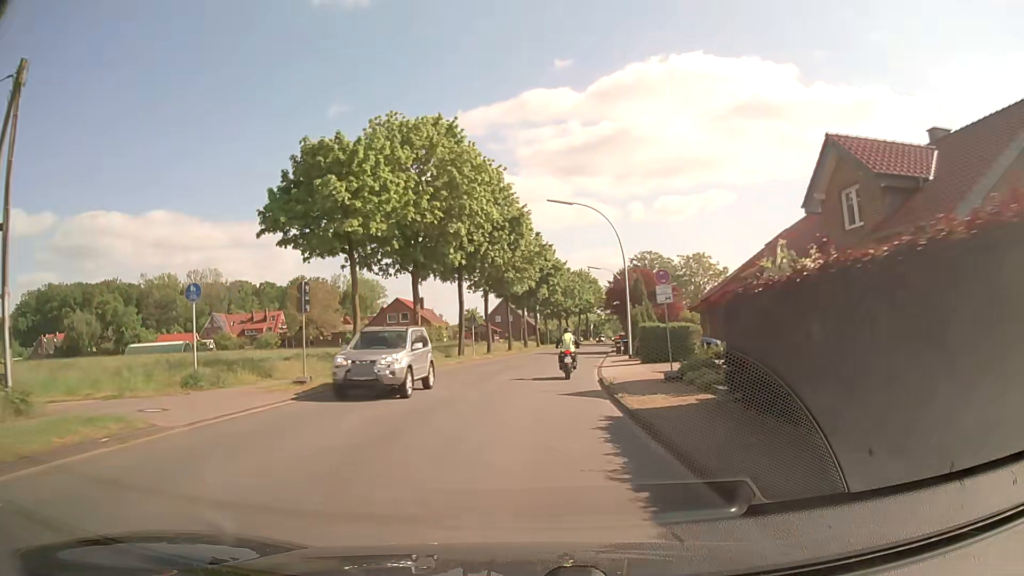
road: secondary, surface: asphalt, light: Day
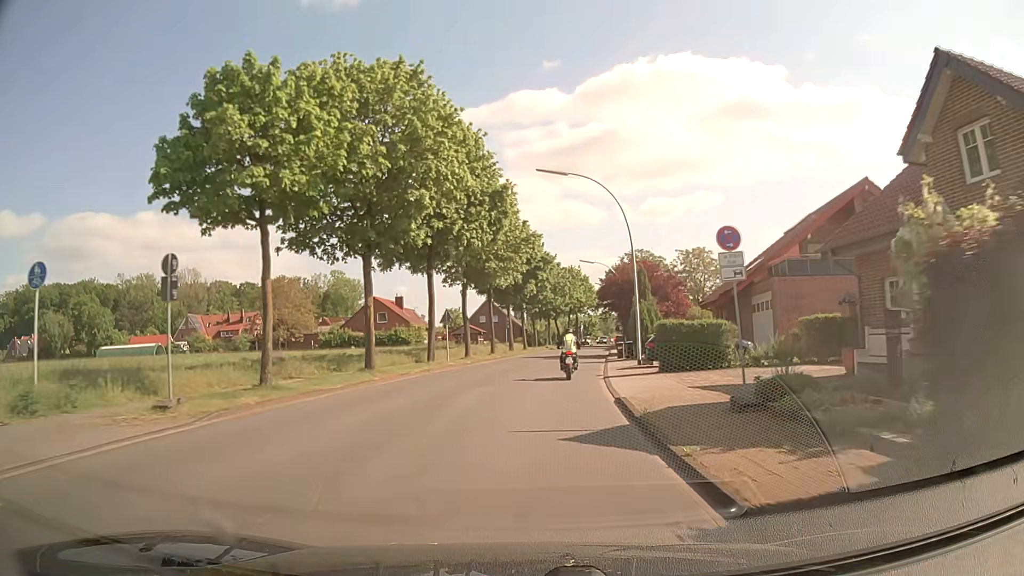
(+0.1, +7.1) m; 0°
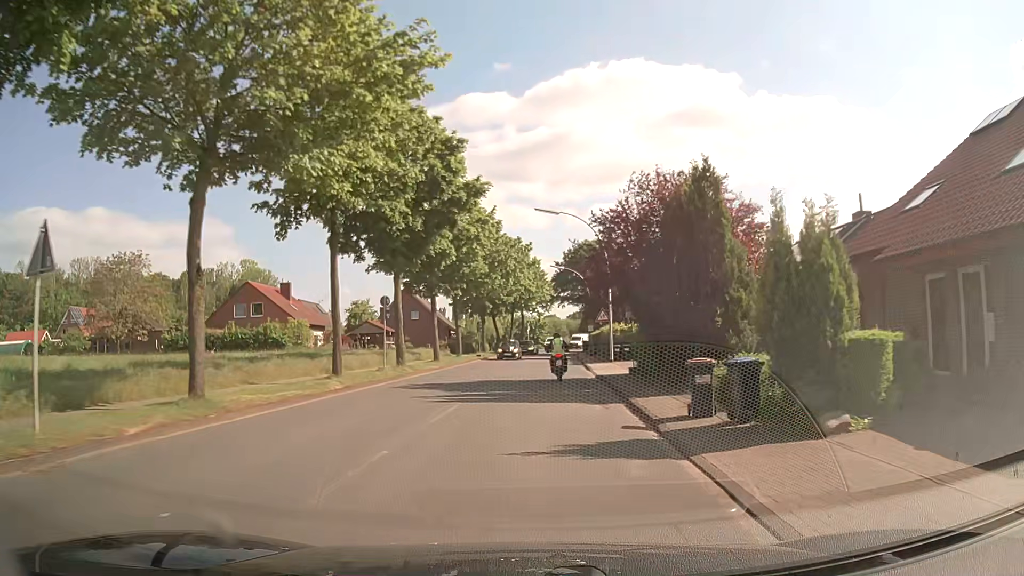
(+1.6, +27.8) m; +5°
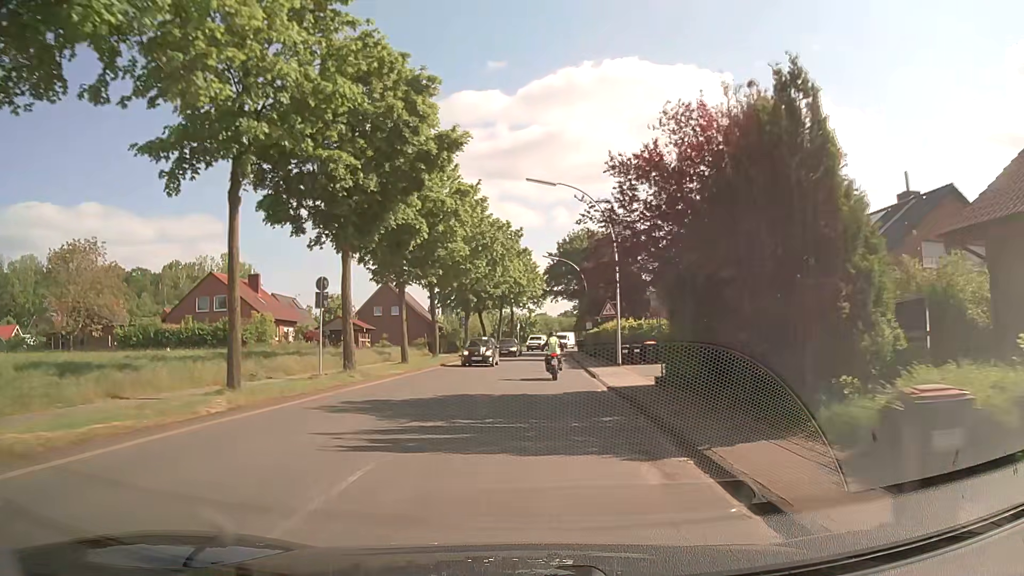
(+0.1, +6.9) m; +2°
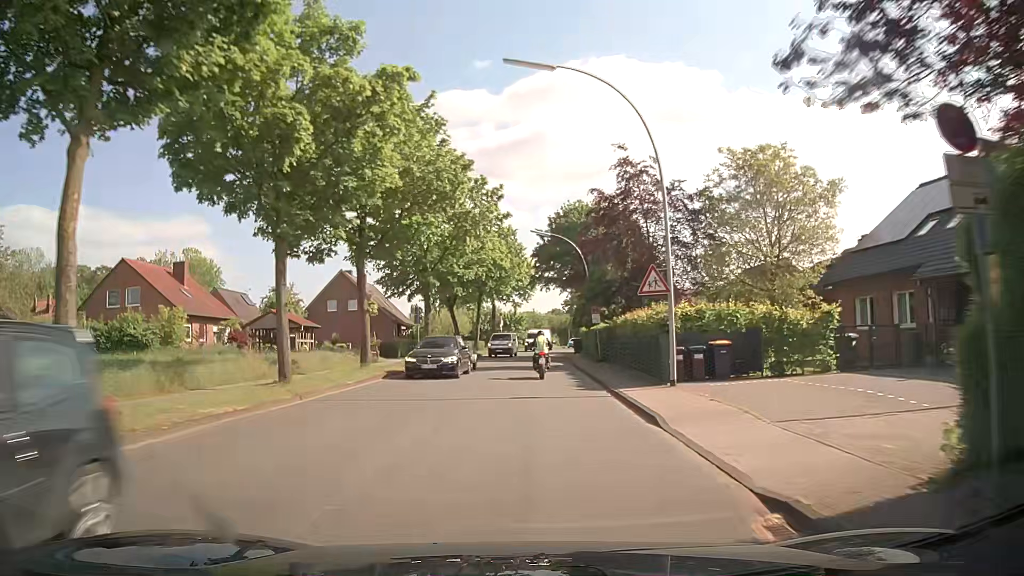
(0.0, +14.0) m; 0°
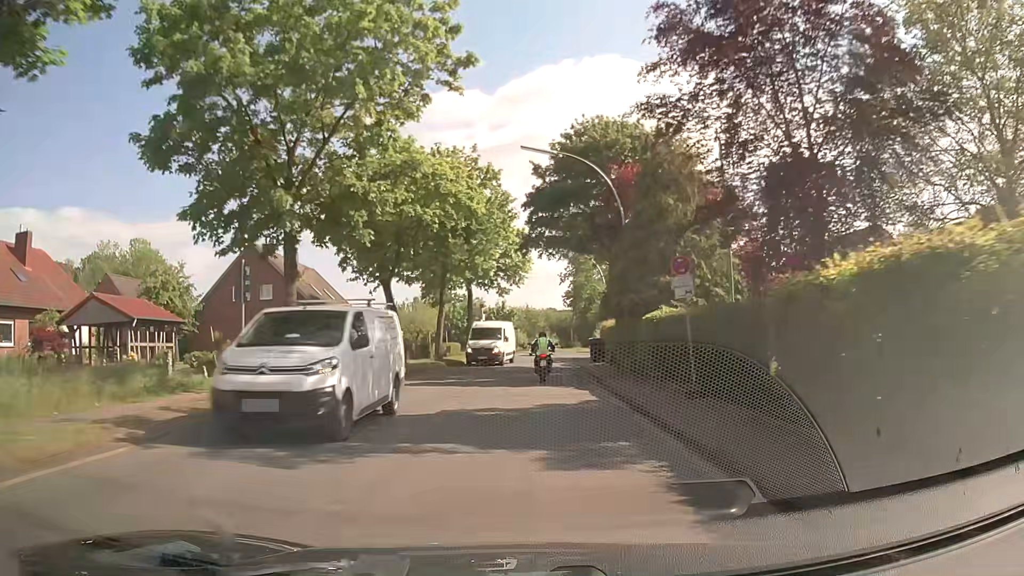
(+0.4, +21.3) m; +1°
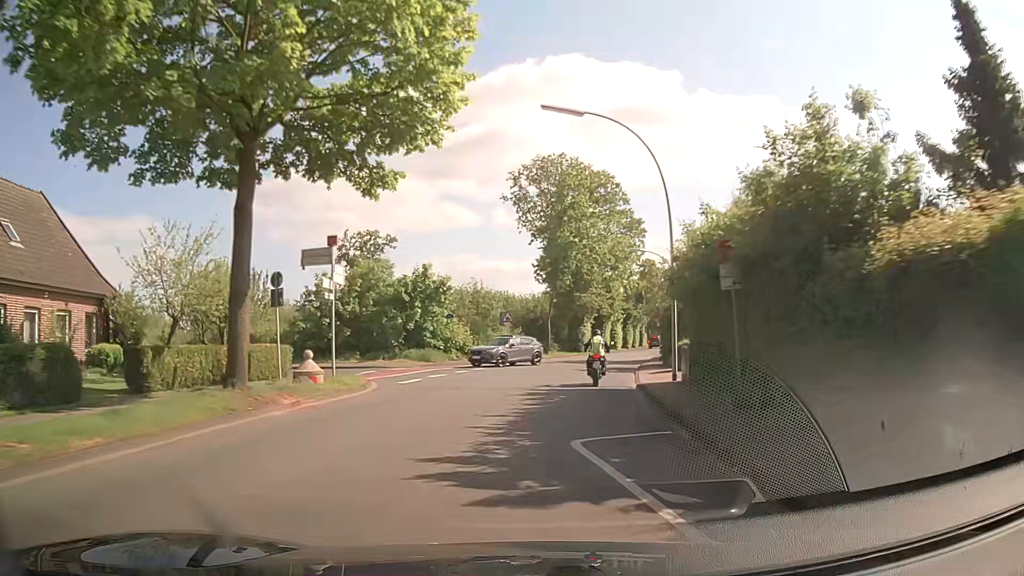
(+0.4, +35.5) m; +4°
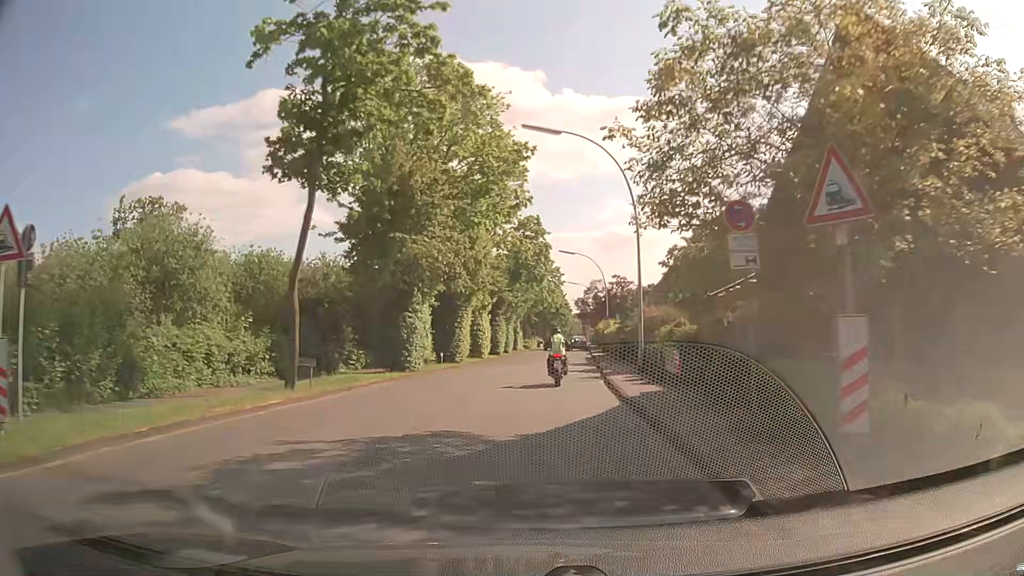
(+2.8, +33.3) m; +11°
(0, +10) (+1, +20) (+1, +30) (+2, +40) (+2, +50) (+2, +60) (+2, +70) (+3, +80) (+4, +90) (+6, +100) m
